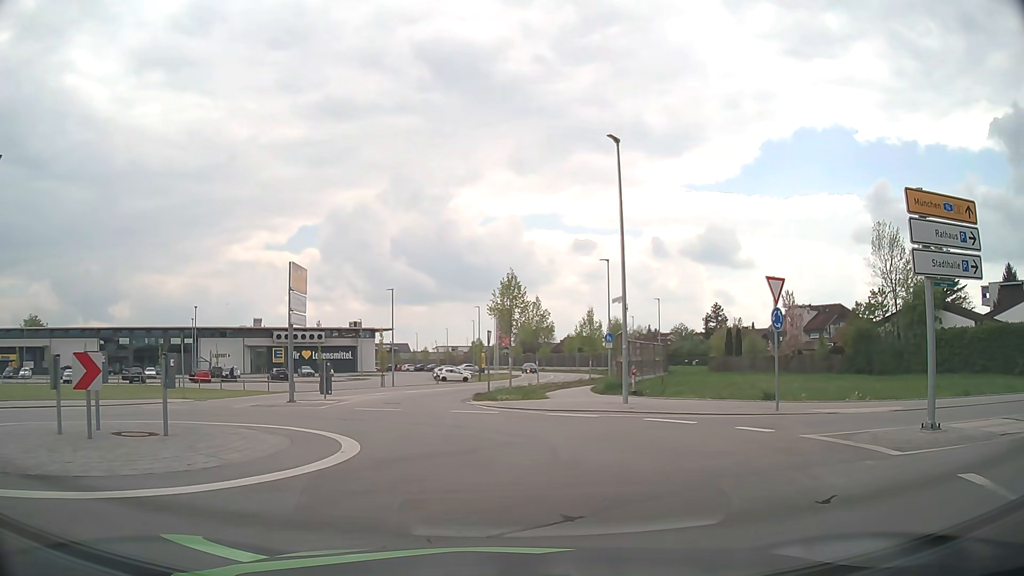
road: residential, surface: asphalt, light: Day
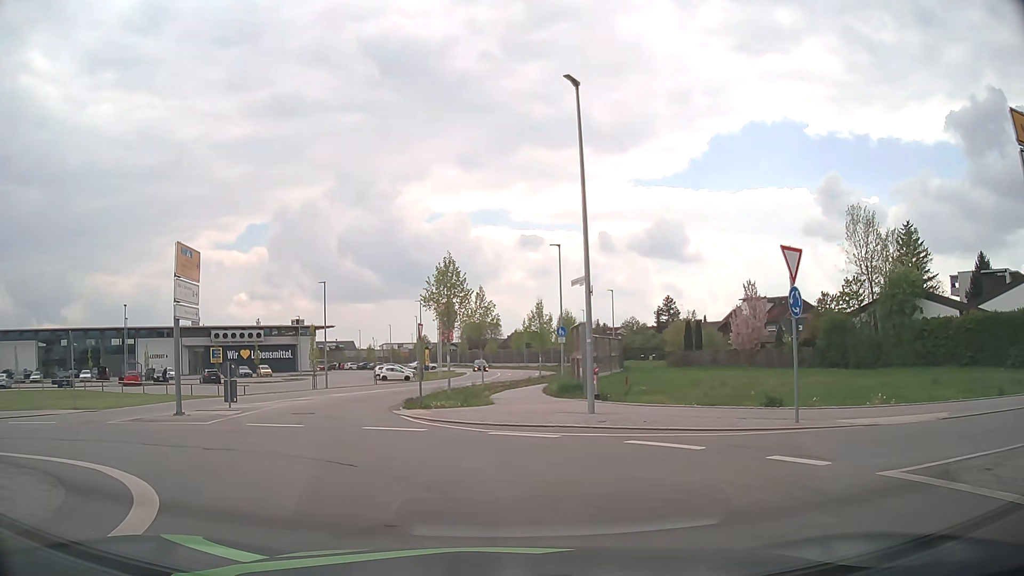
(+0.3, +4.5) m; +5°
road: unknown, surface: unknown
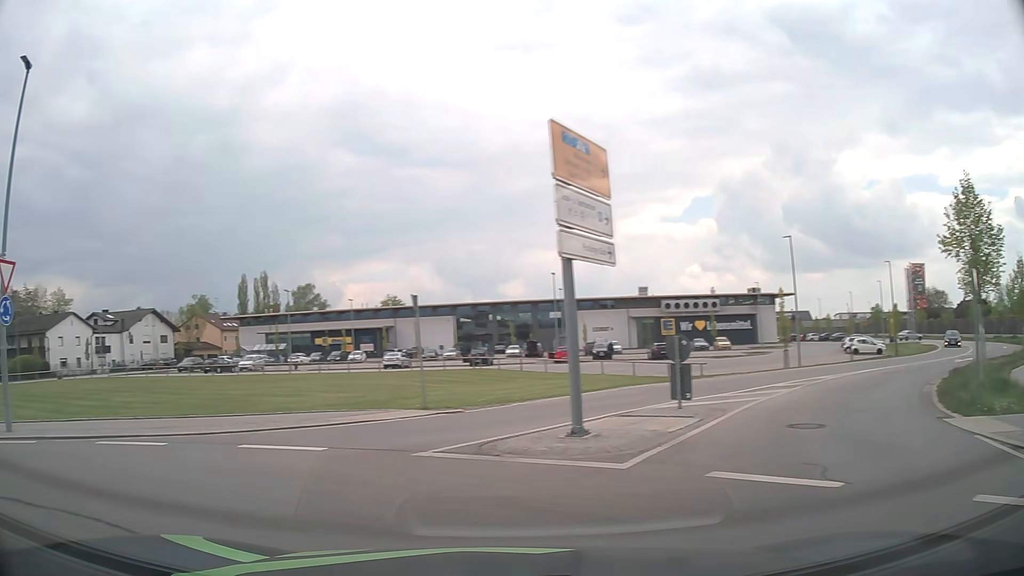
(-2.1, +8.4) m; -37°
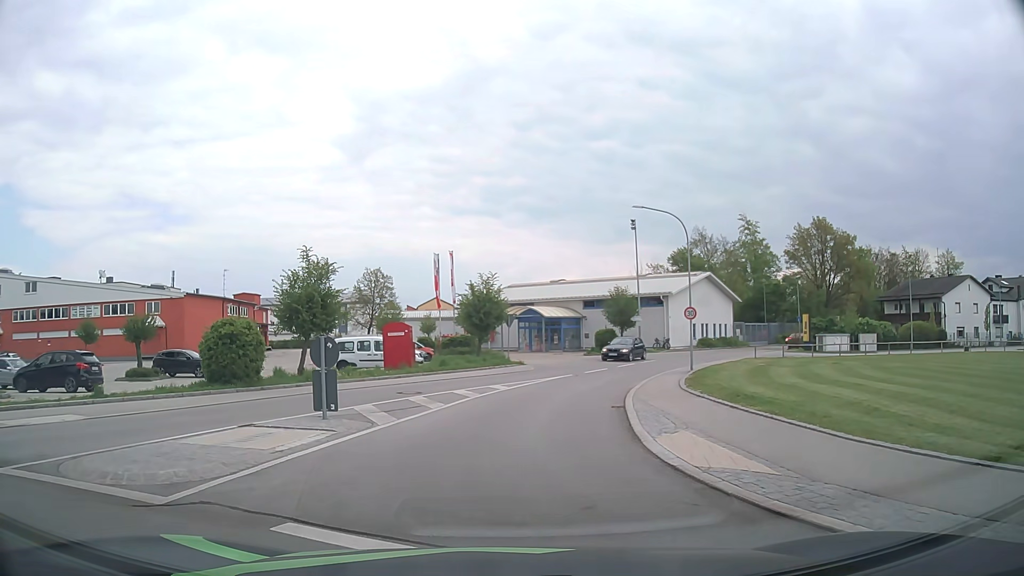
(-7.8, +7.4) m; -78°
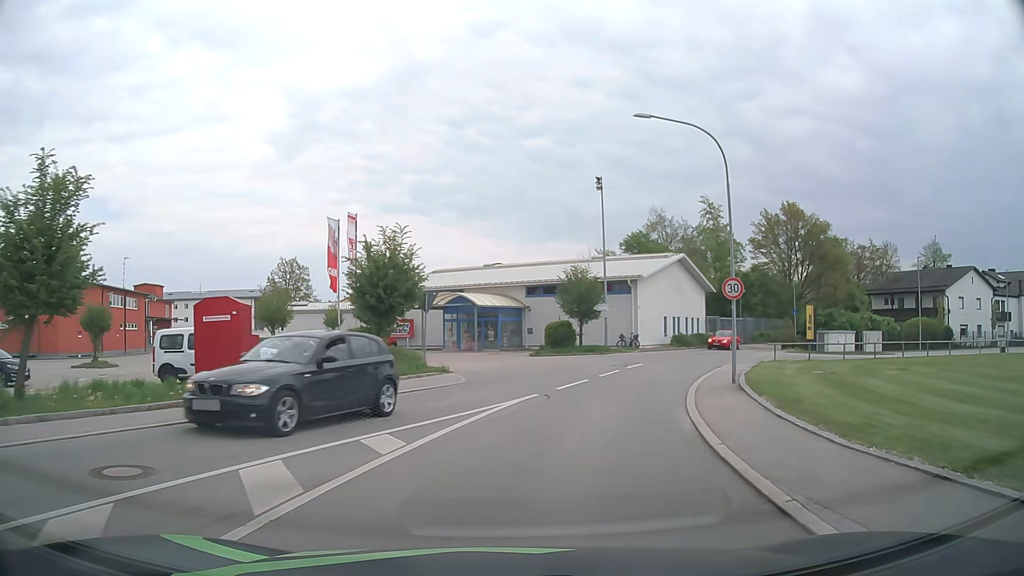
(+0.1, +13.3) m; +6°
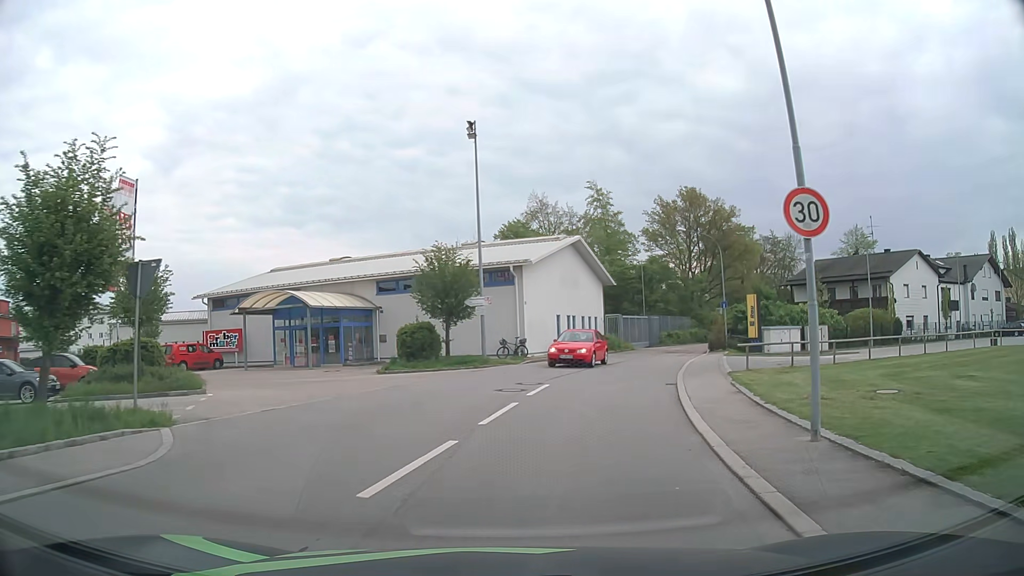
(+1.1, +11.3) m; +11°
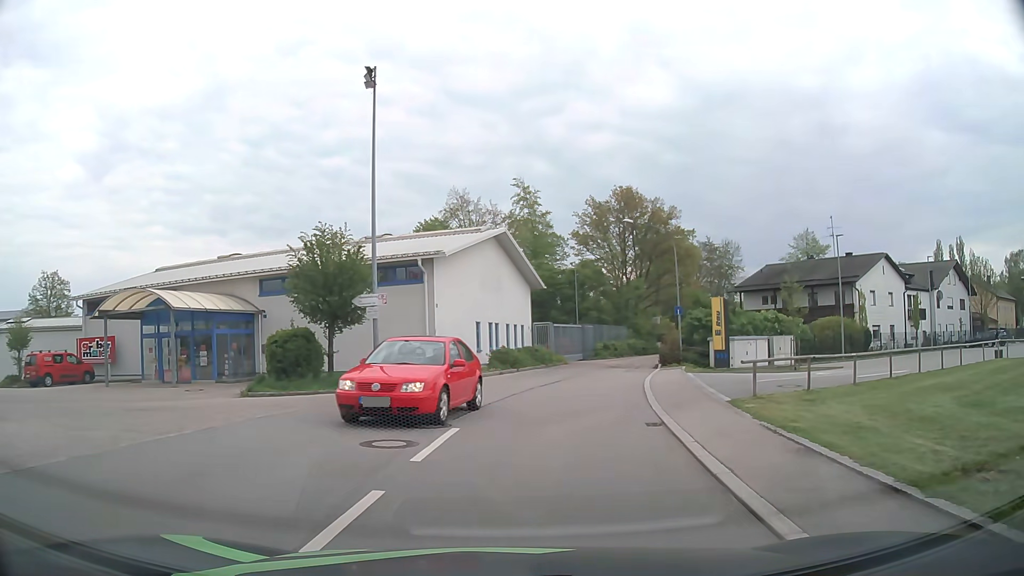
(+0.4, +6.9) m; +6°
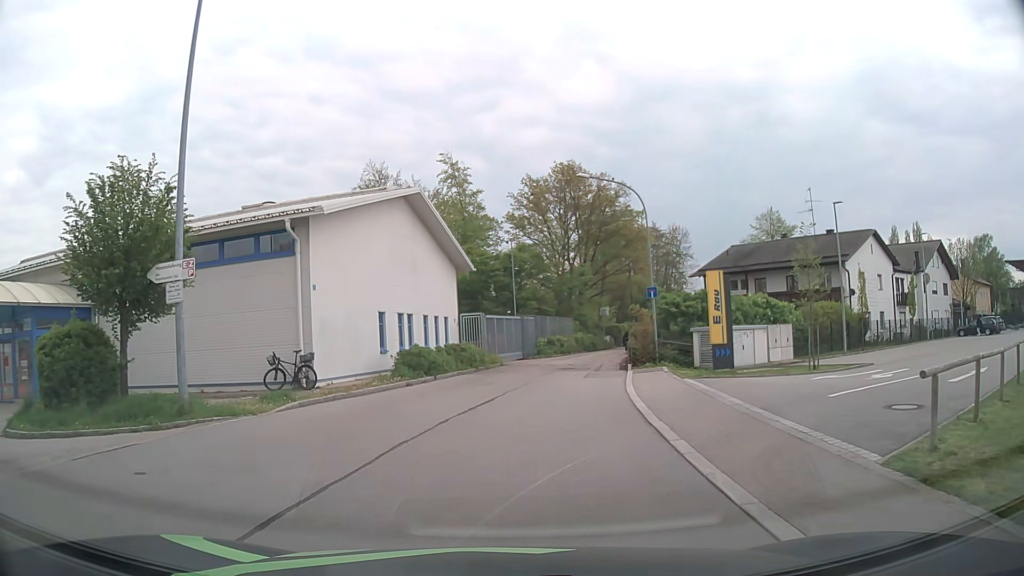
(+0.6, +8.6) m; +6°
